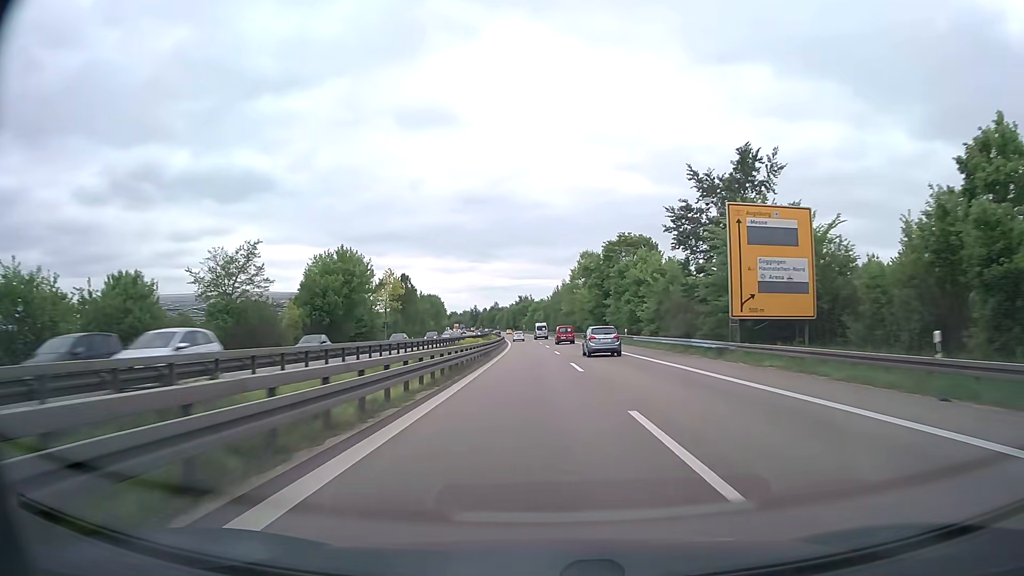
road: trunk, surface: asphalt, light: Day
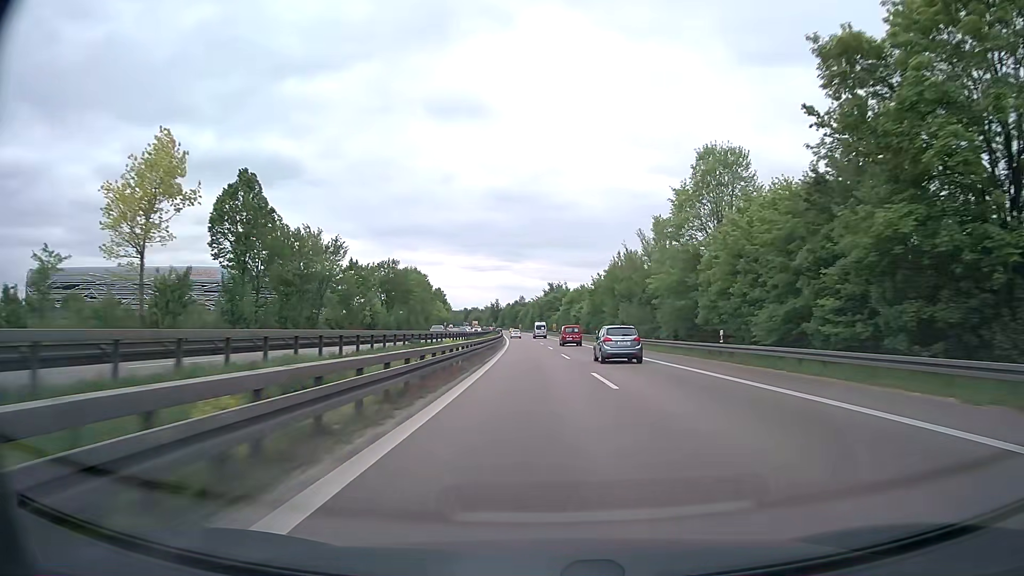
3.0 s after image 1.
(-2.2, +79.2) m; -3°
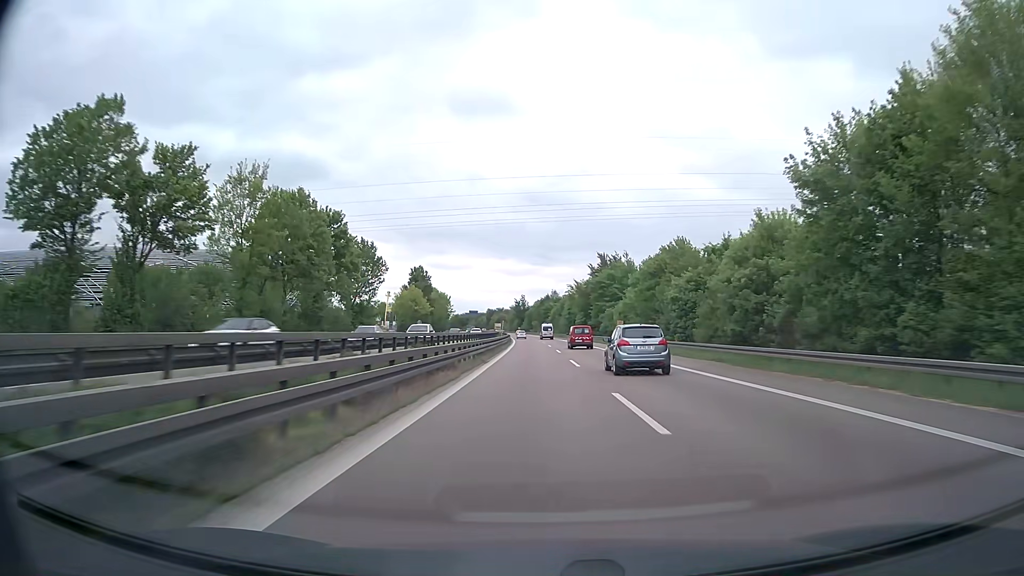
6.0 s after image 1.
(-1.9, +78.9) m; -3°
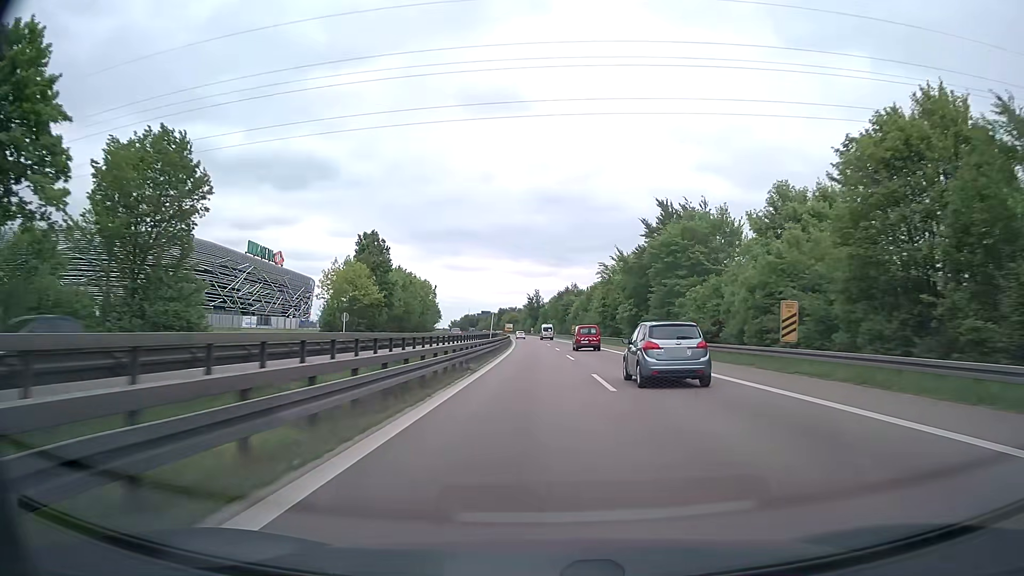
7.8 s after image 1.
(-0.4, +47.3) m; -1°
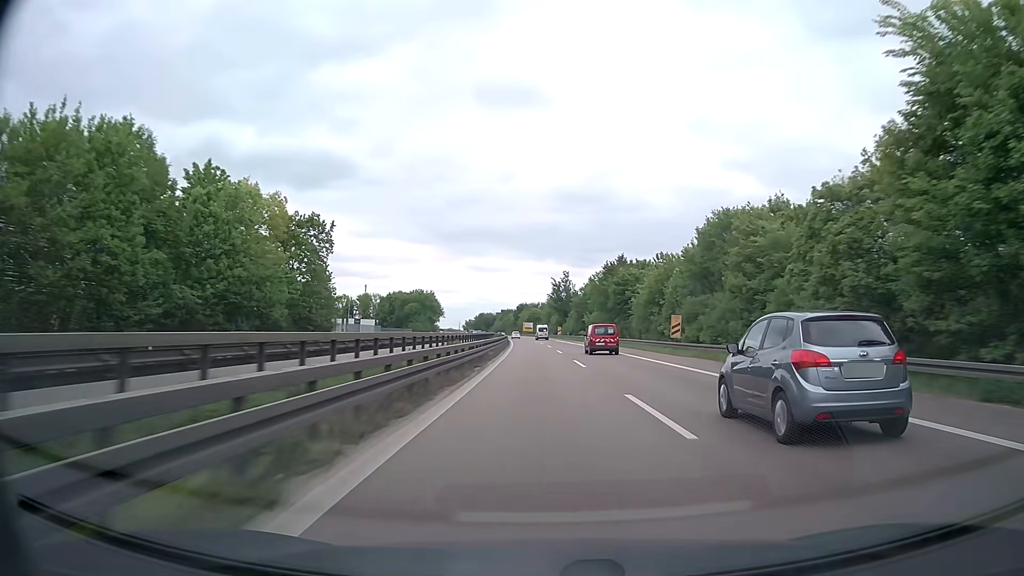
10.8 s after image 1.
(-1.7, +78.9) m; -2°
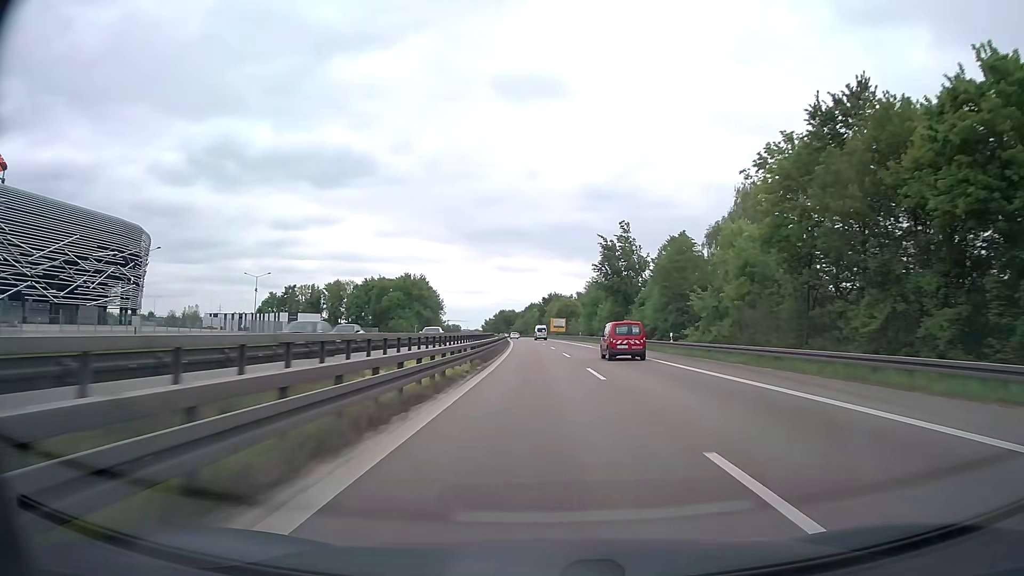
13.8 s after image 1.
(-1.7, +78.9) m; -2°
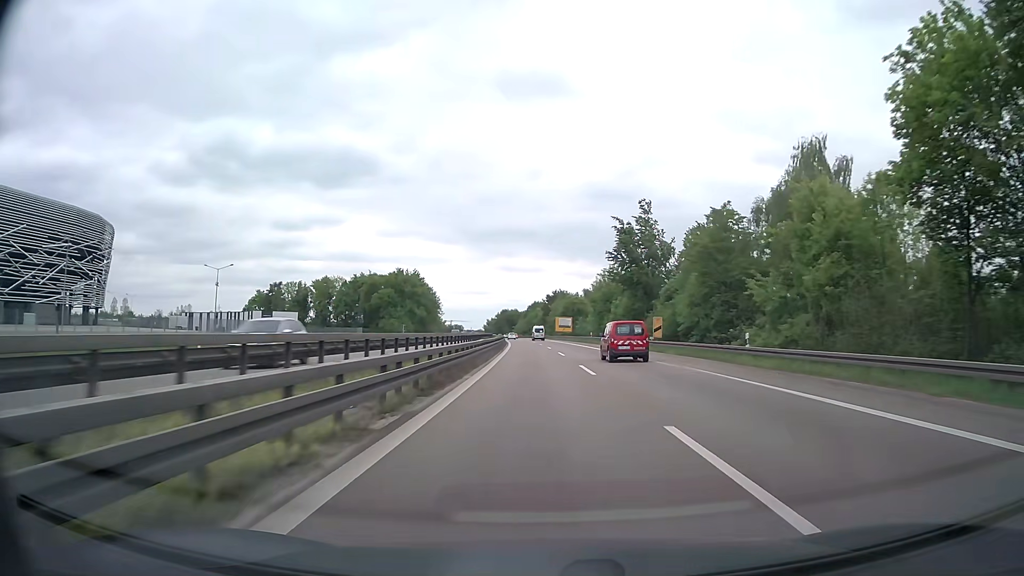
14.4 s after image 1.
(0.0, +15.8) m; 0°
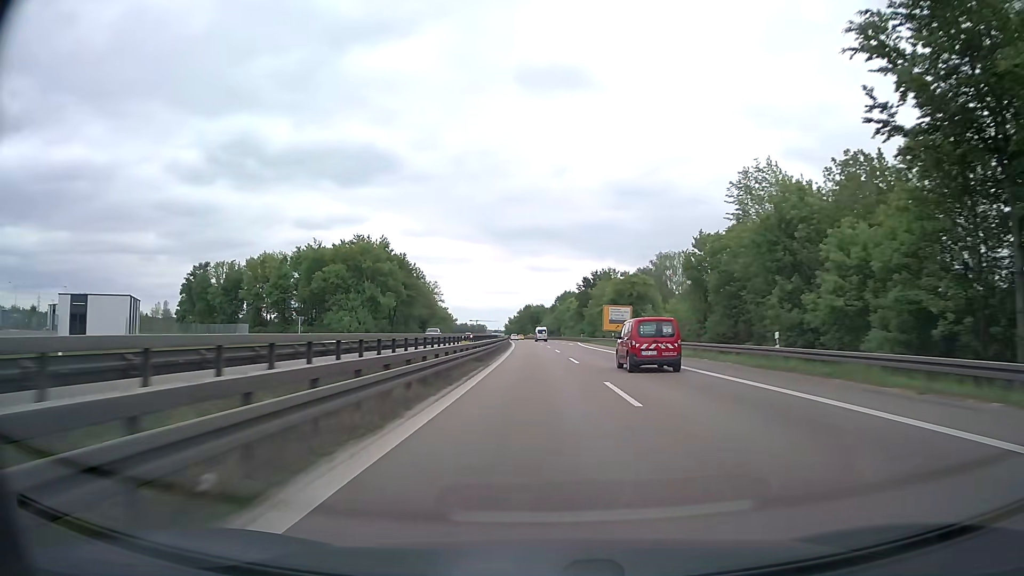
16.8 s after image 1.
(-1.2, +63.1) m; -2°
(0, +10) (0, +20) (0, +30) (0, +40) (-1, +50) (-1, +60) (-1, +70) (-2, +80) (-2, +90) (-3, +100) m
